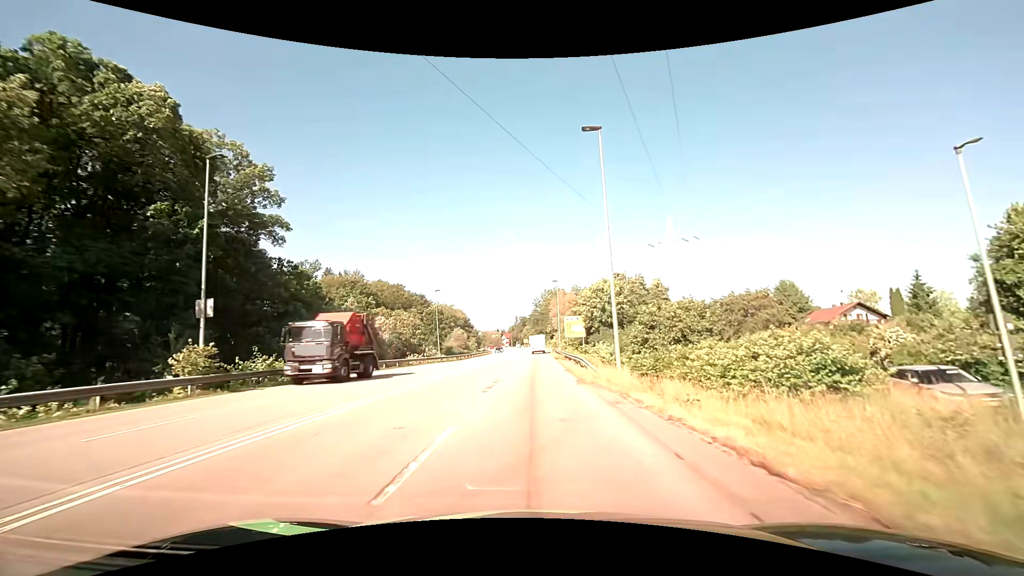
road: secondary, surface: asphalt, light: Day
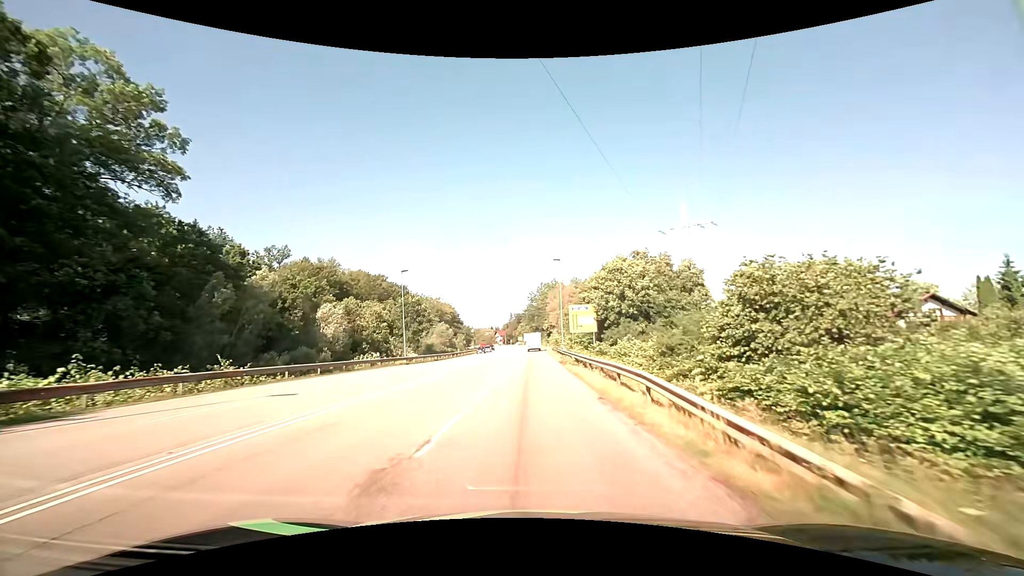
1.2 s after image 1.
(+0.1, +16.3) m; +1°
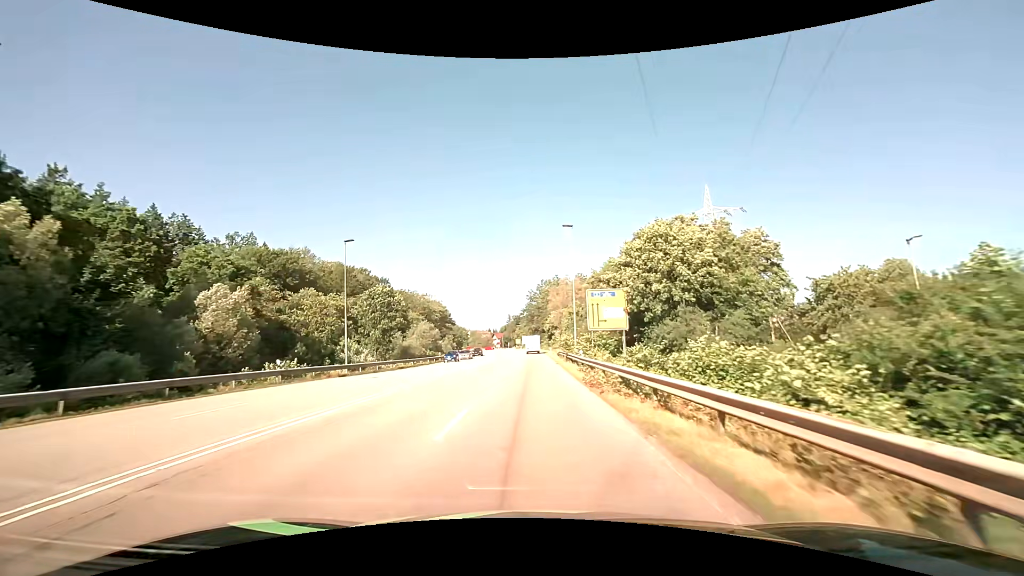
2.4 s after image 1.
(-0.1, +16.8) m; 0°
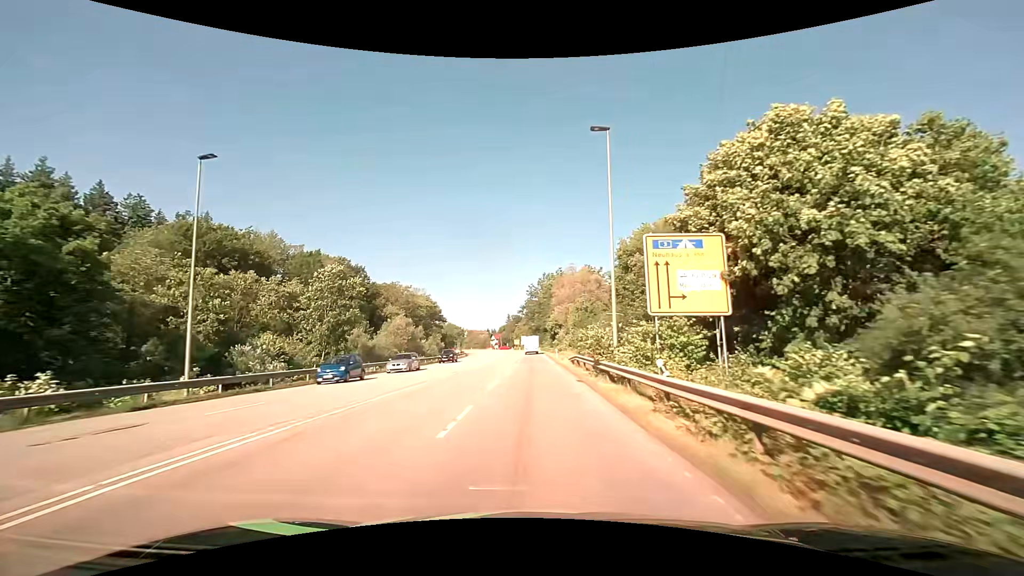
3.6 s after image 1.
(0.0, +17.2) m; 0°
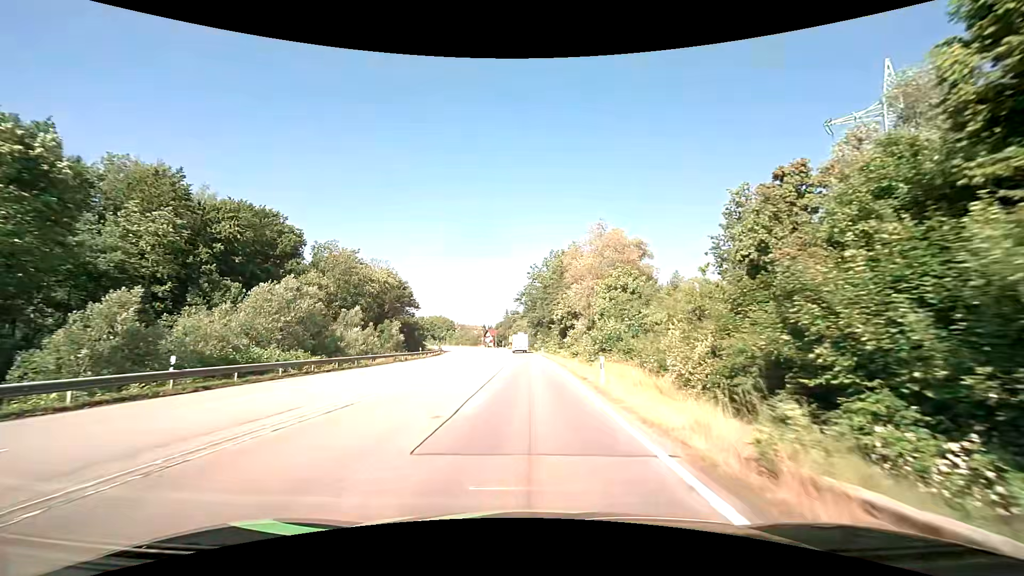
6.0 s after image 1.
(-0.1, +35.2) m; 0°
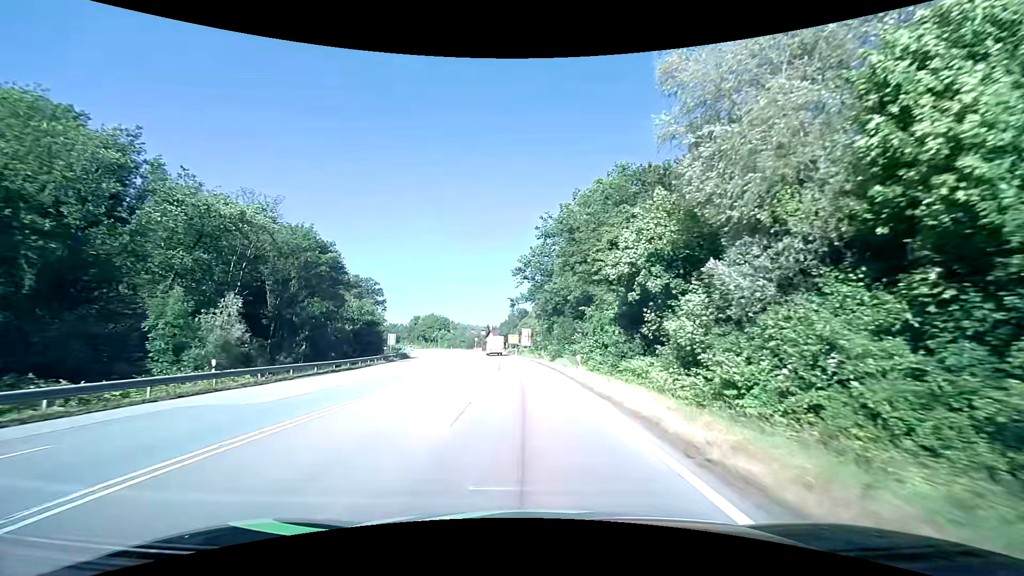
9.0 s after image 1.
(0.0, +44.5) m; -1°
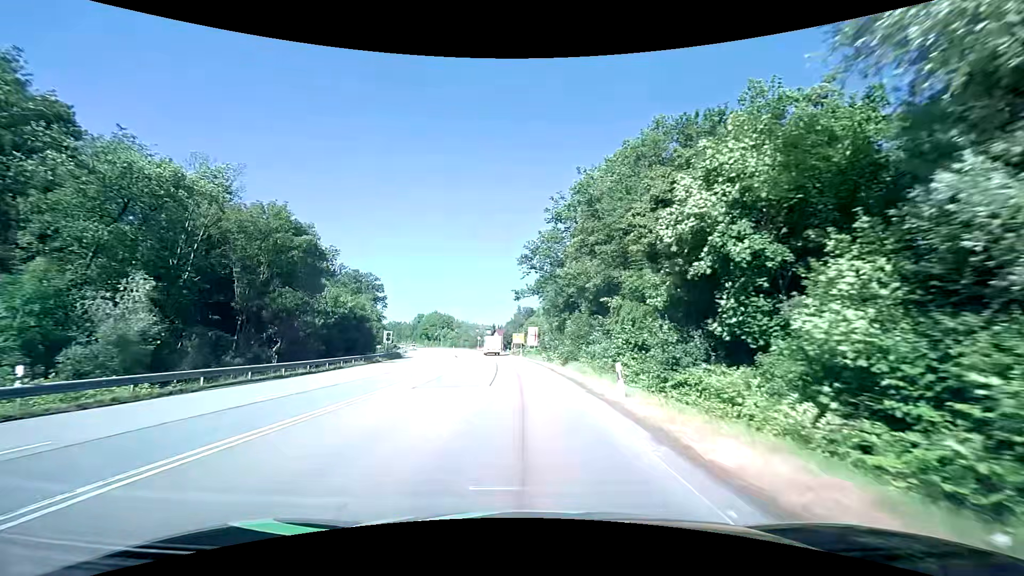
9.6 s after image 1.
(-0.1, +8.9) m; -1°
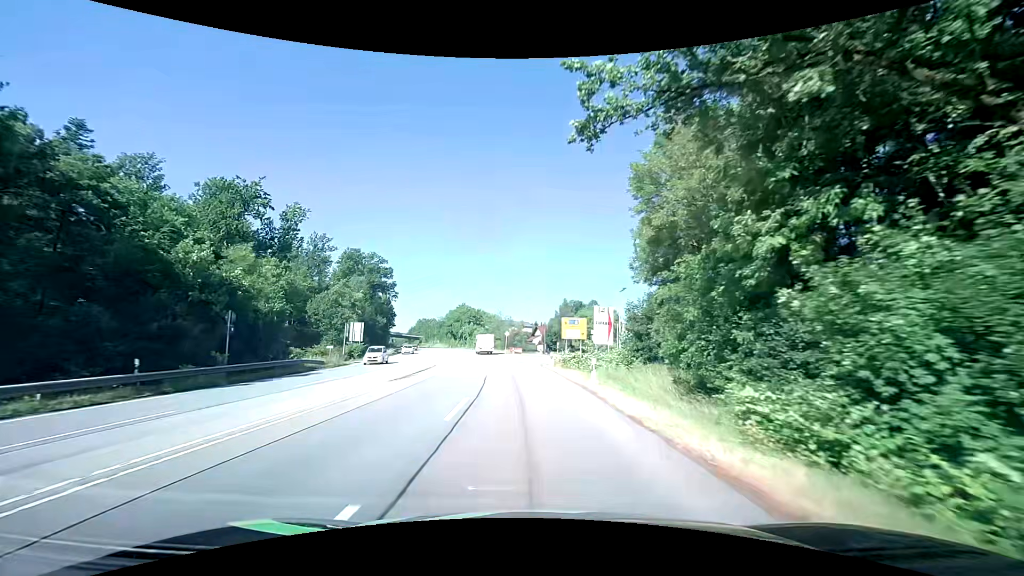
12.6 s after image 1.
(-1.6, +44.2) m; -5°
(0, +10) (0, +20) (-1, +30) (-2, +40) (-3, +50) (-4, +60) (-5, +70) (-7, +80) (-9, +89) (-11, +99) m
